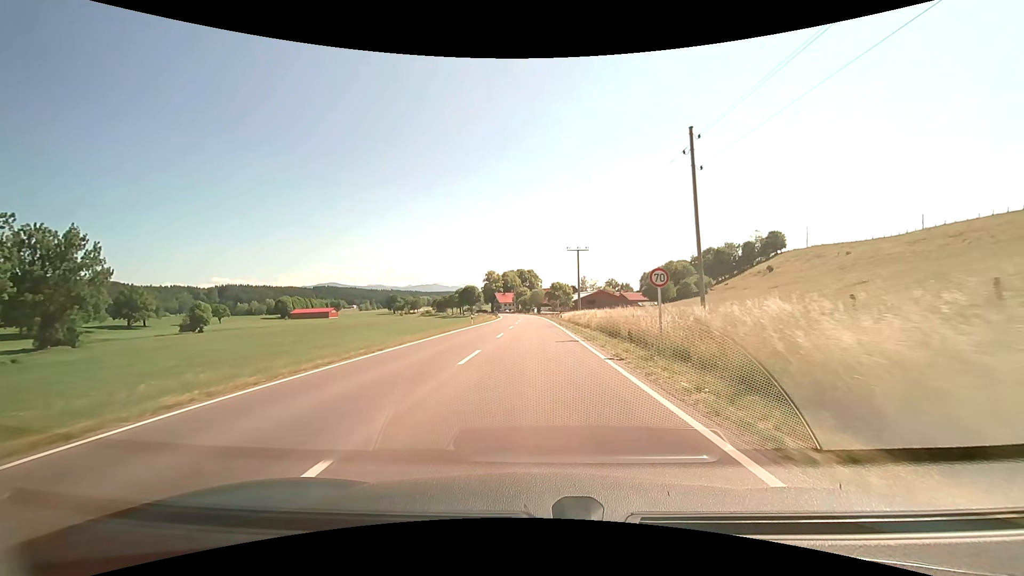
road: primary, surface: asphalt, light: Day
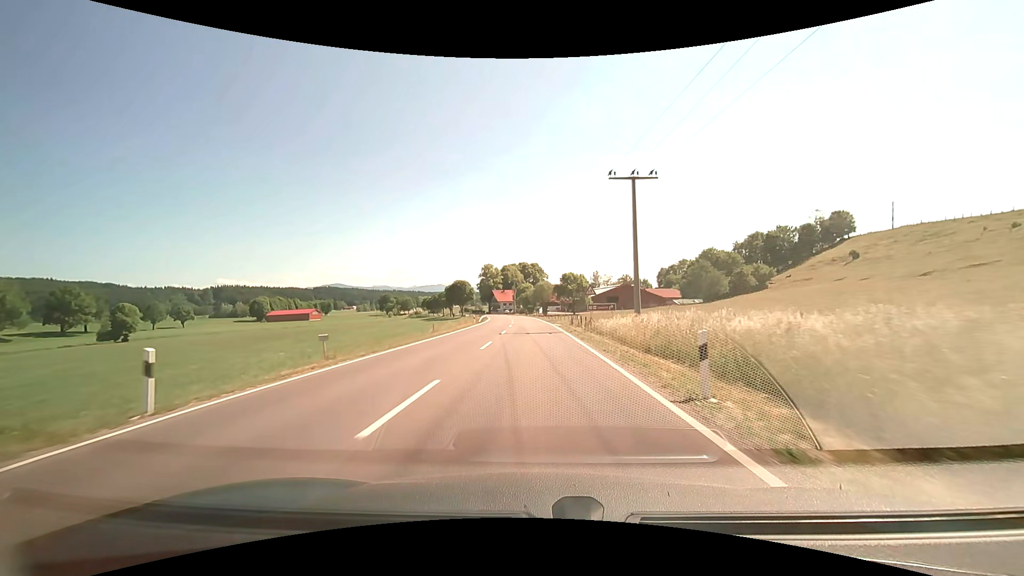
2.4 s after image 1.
(+0.1, +43.0) m; 0°
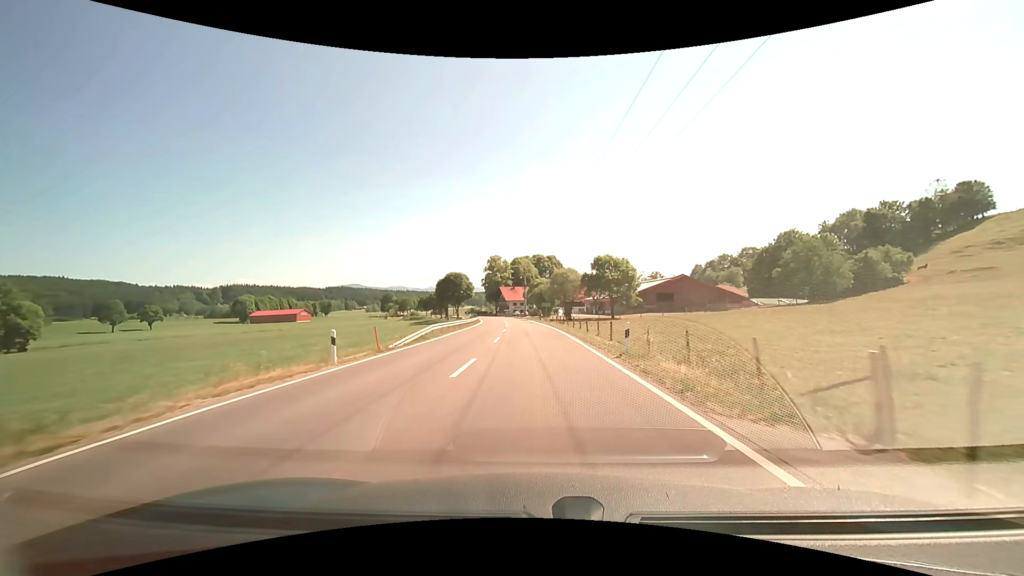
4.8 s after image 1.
(-0.9, +43.1) m; -2°
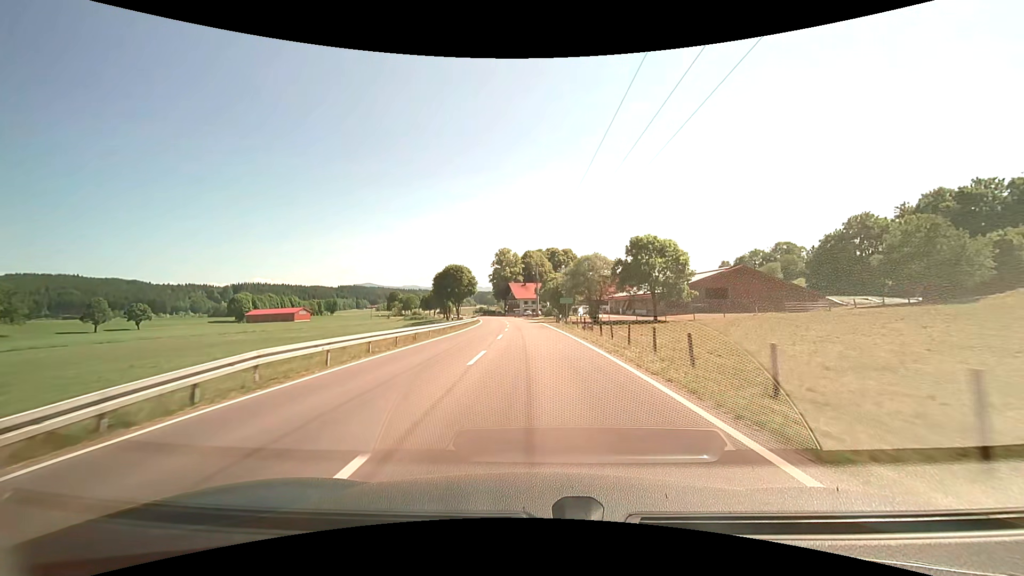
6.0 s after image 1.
(-0.3, +21.7) m; -1°
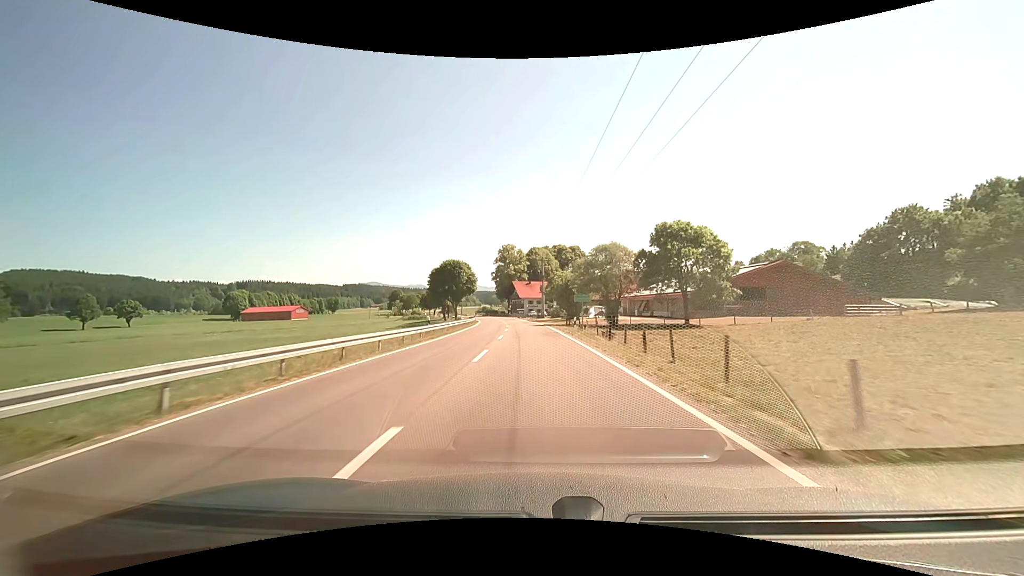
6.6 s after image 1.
(-0.1, +10.8) m; -1°
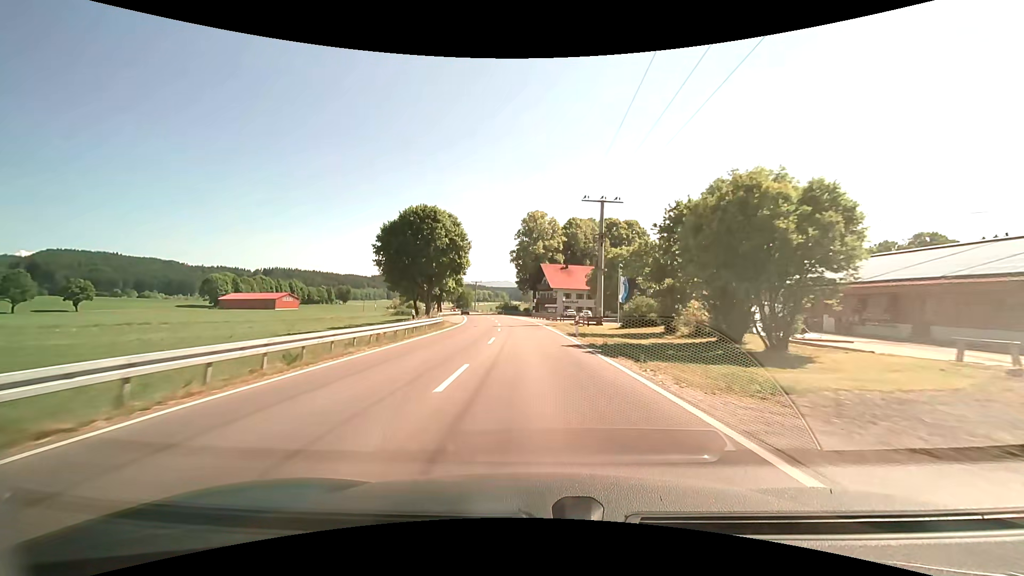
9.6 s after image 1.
(-1.6, +53.4) m; -4°
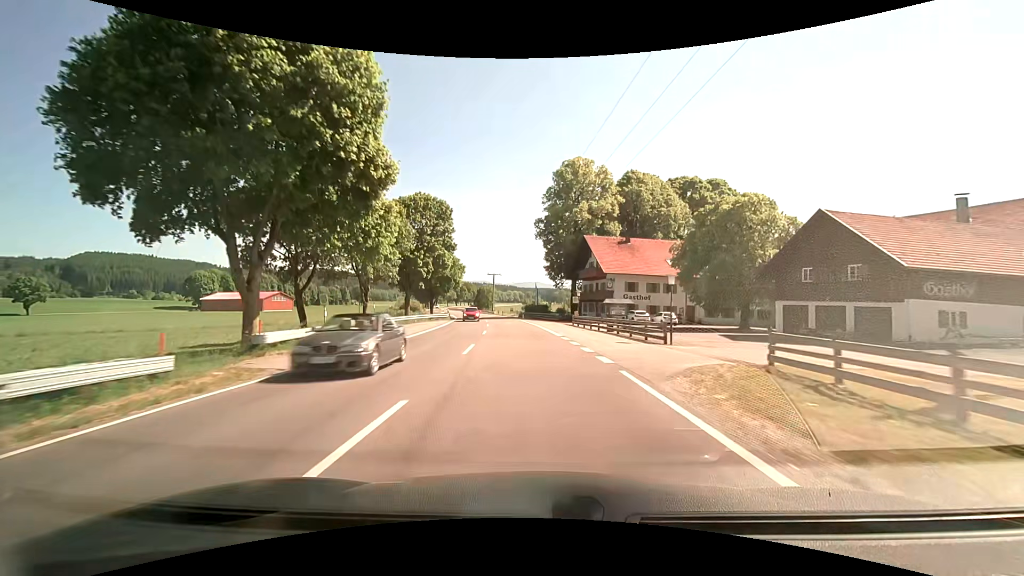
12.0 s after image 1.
(-0.9, +41.2) m; -2°
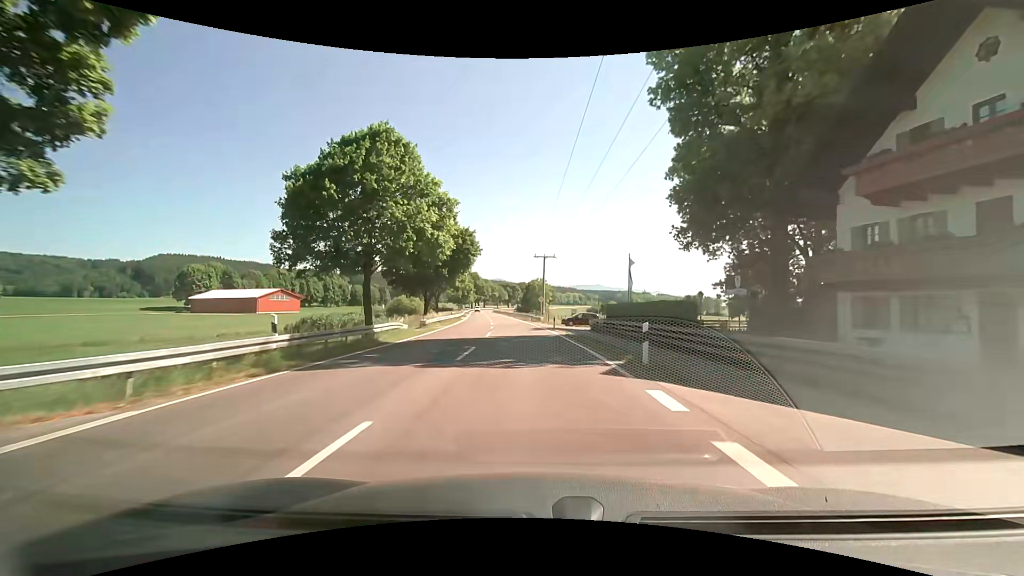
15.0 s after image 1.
(-2.7, +50.1) m; -6°
(0, +10) (0, +20) (-1, +30) (-1, +40) (-2, +50) (-3, +60) (-4, +70) (-5, +80) (-6, +90) (-7, +100) m
